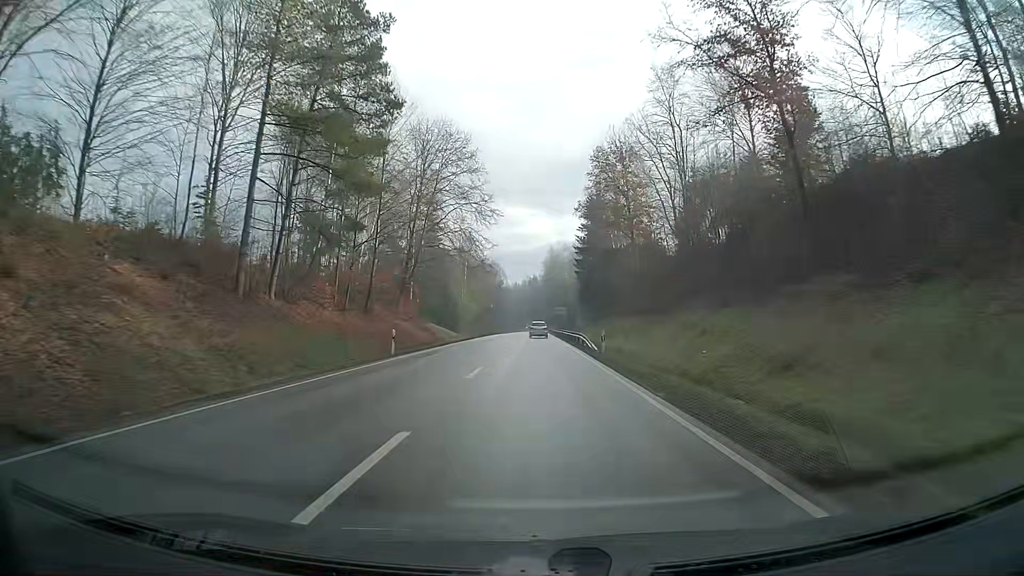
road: primary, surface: asphalt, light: Day
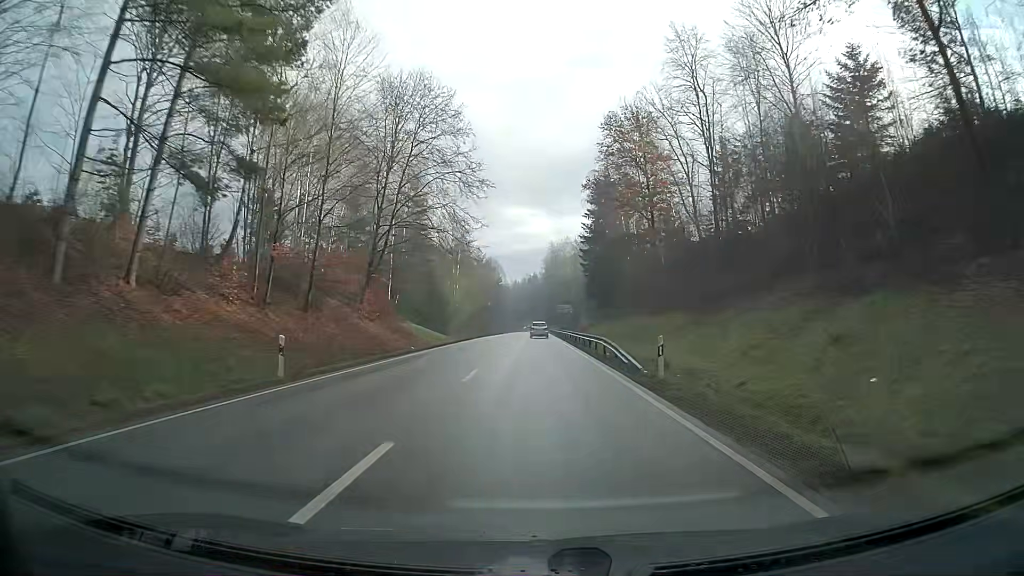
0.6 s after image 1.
(0.0, +12.9) m; 0°
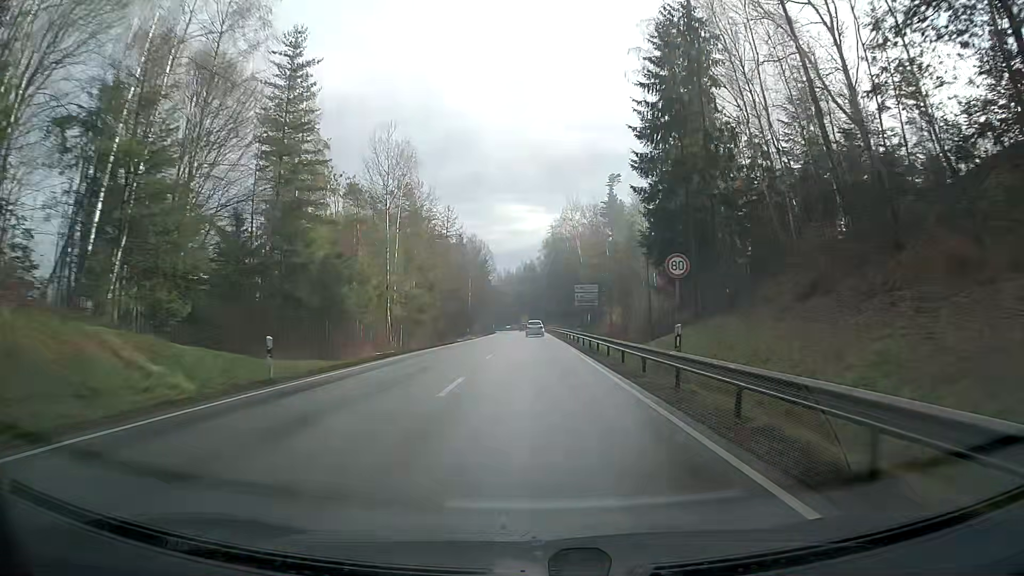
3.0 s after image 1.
(+0.1, +51.4) m; 0°
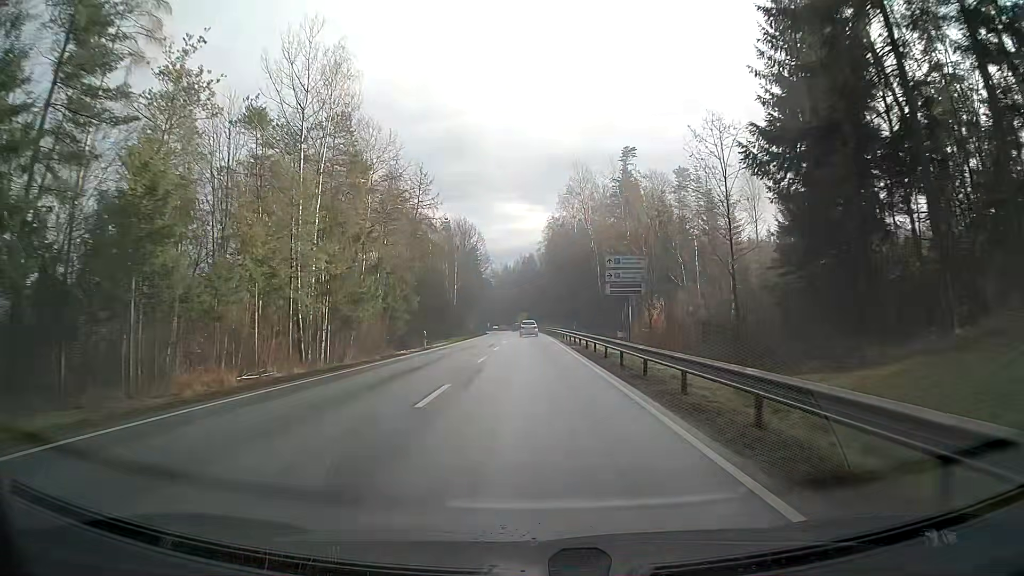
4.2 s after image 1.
(0.0, +25.5) m; 0°
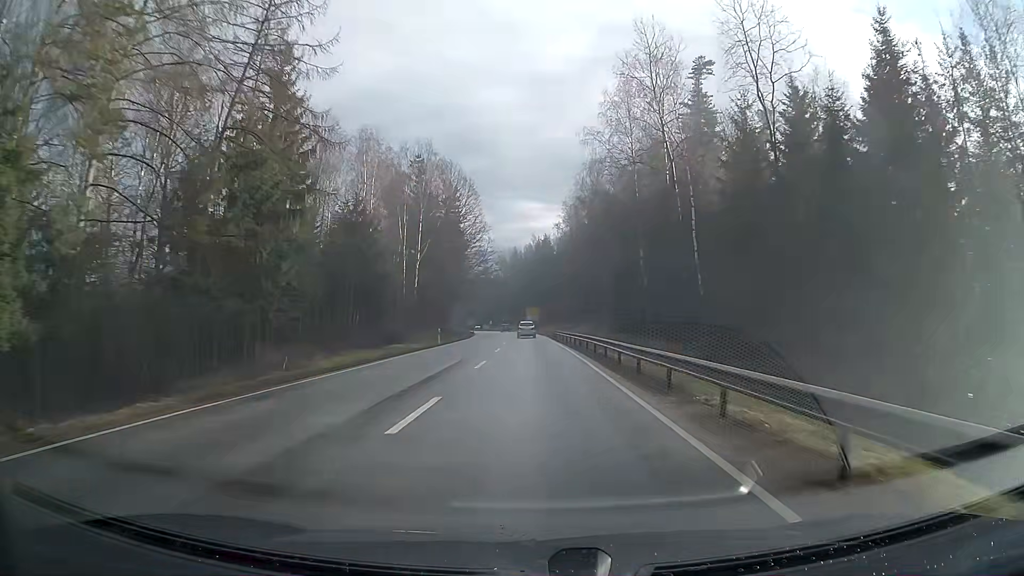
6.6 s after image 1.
(-0.4, +50.8) m; -1°
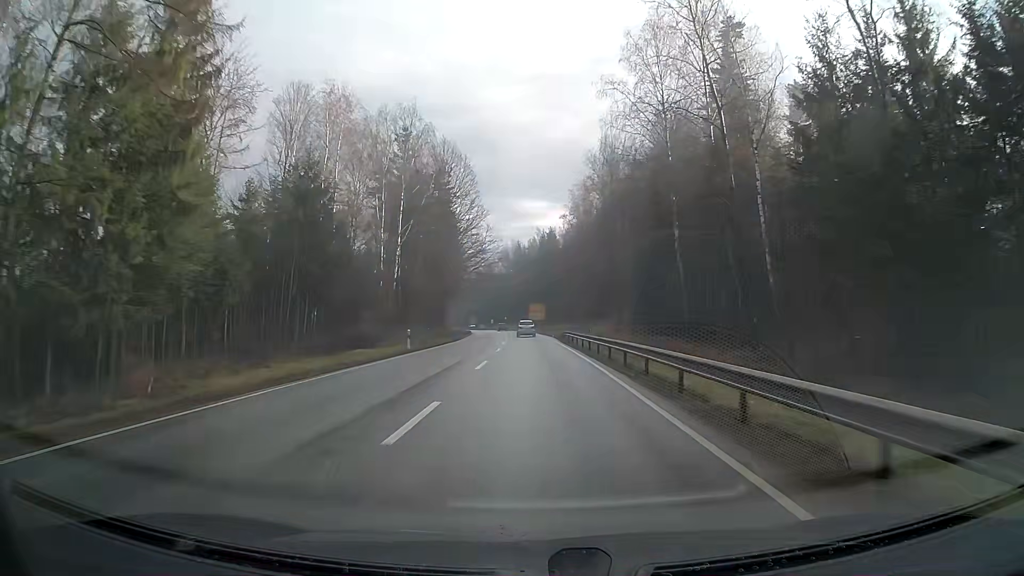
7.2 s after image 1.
(0.0, +12.6) m; 0°
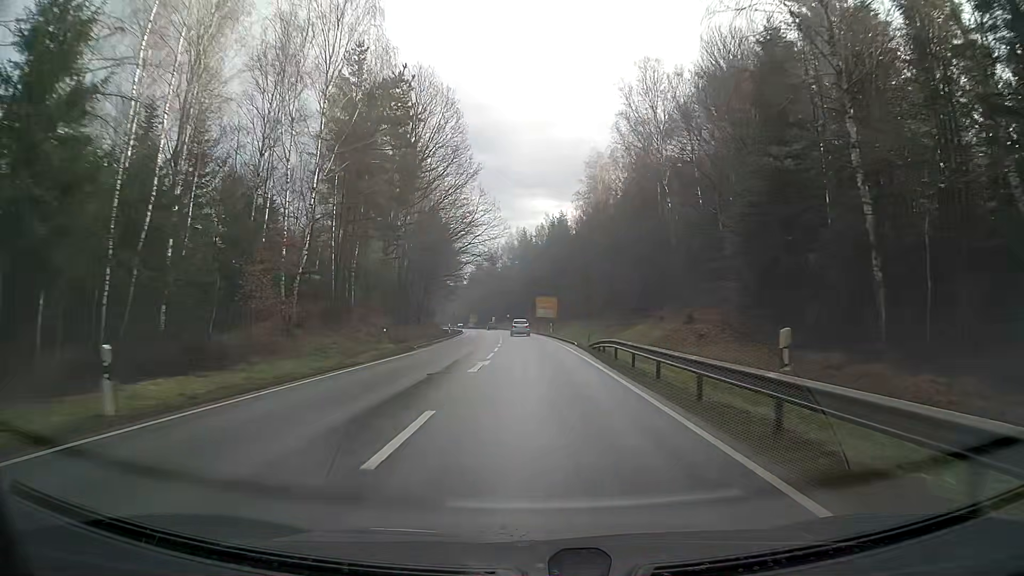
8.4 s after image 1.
(-0.1, +25.3) m; -1°
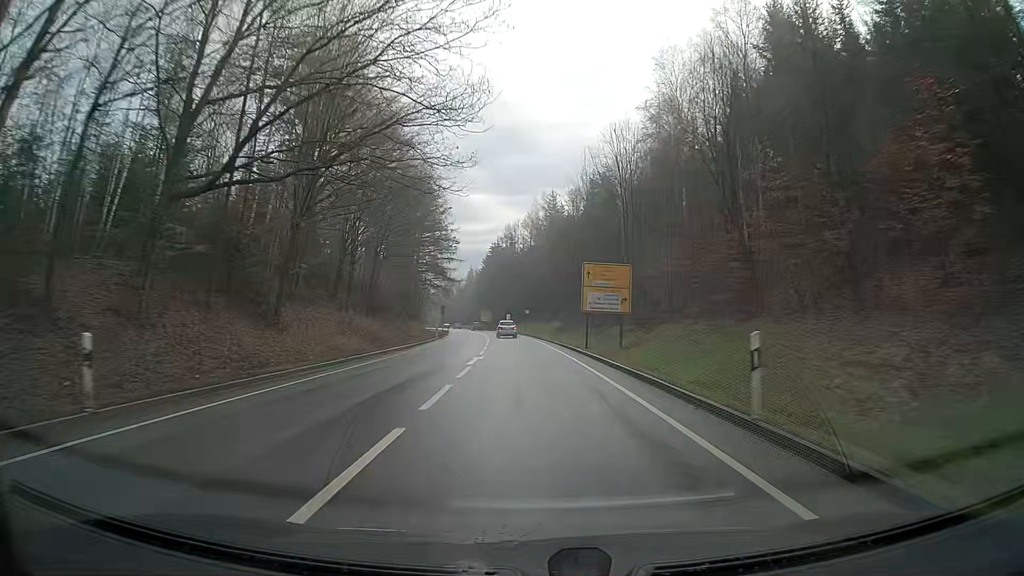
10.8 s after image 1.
(-1.0, +50.4) m; -3°
